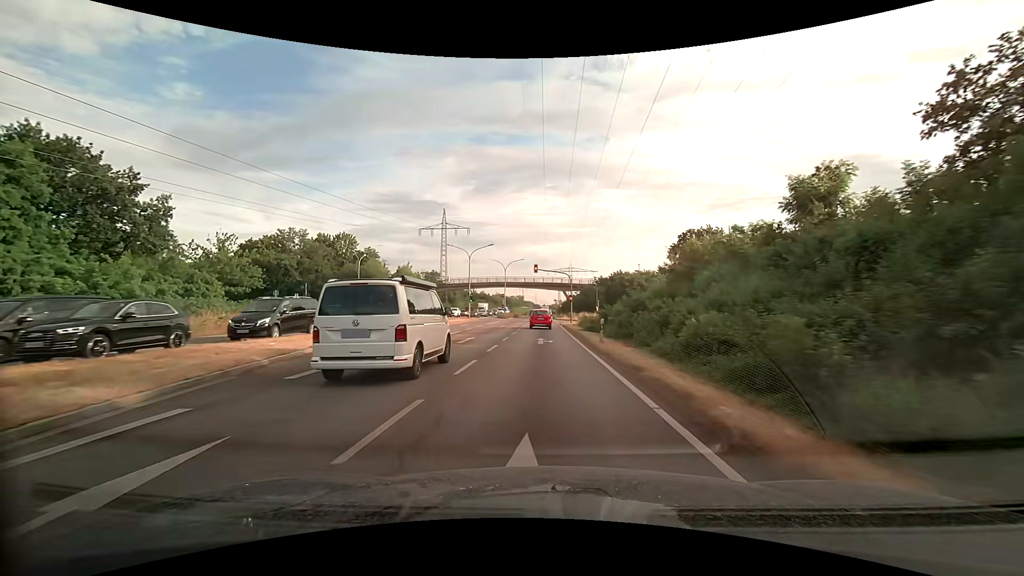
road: primary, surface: asphalt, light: Day
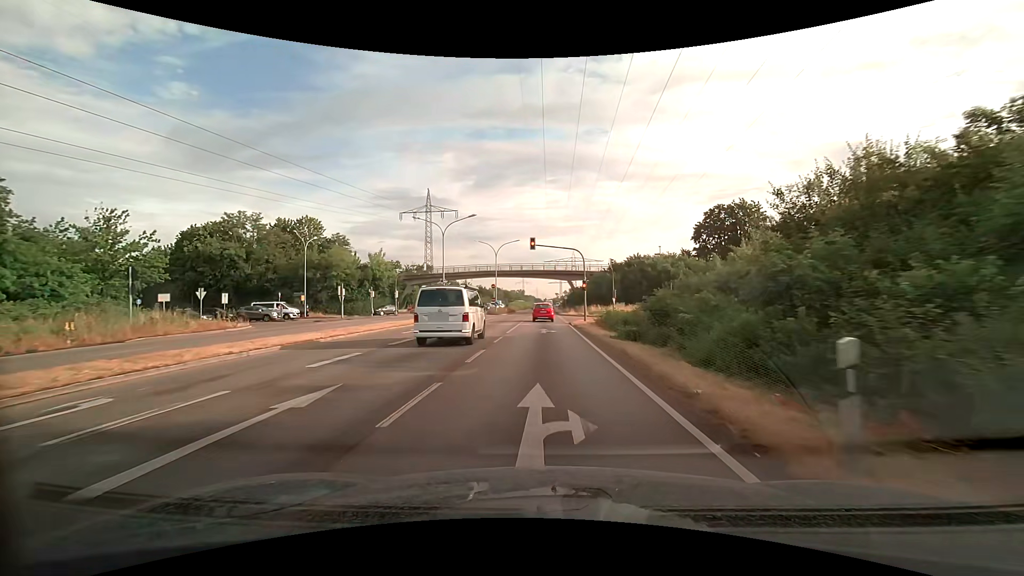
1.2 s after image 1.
(0.0, +16.8) m; 0°
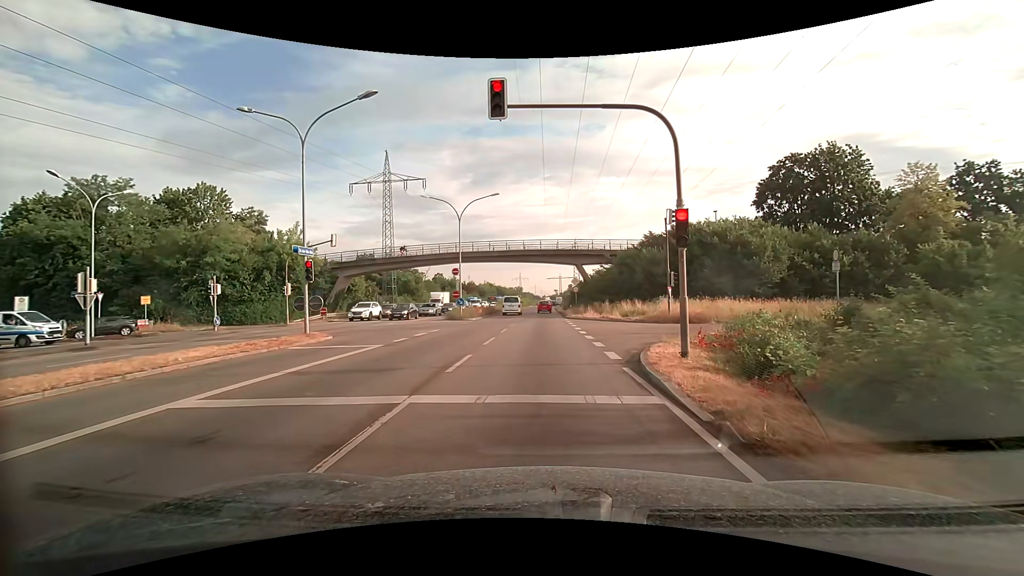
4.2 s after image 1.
(+0.1, +25.8) m; +1°
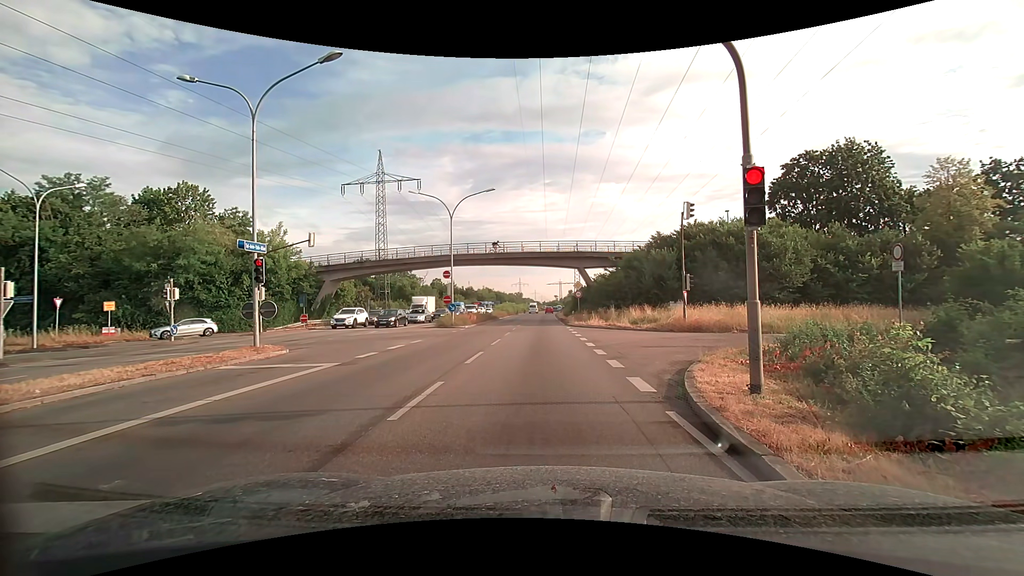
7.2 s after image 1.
(0.0, +3.2) m; -2°
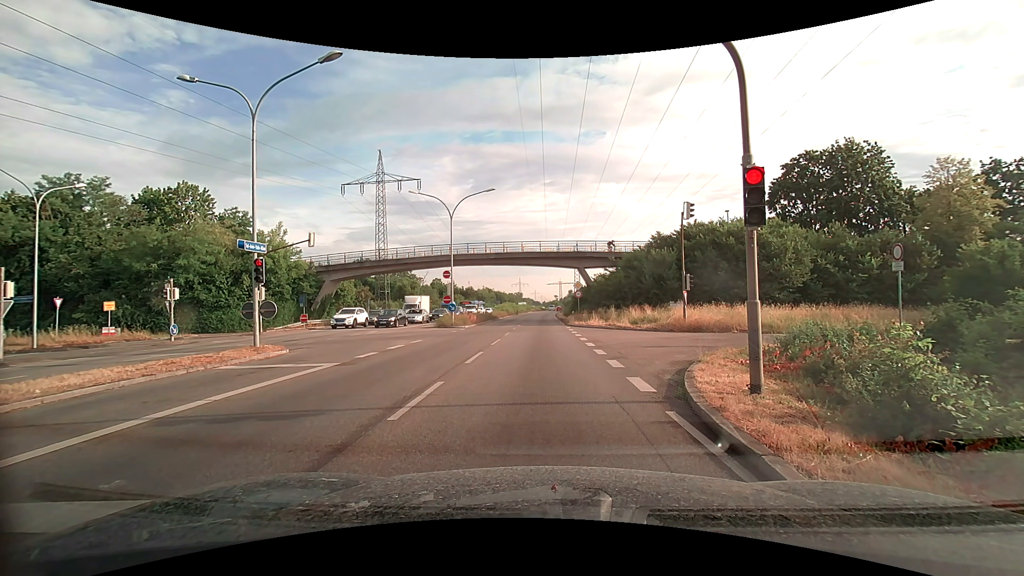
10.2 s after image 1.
(0.0, 0.0) m; 0°
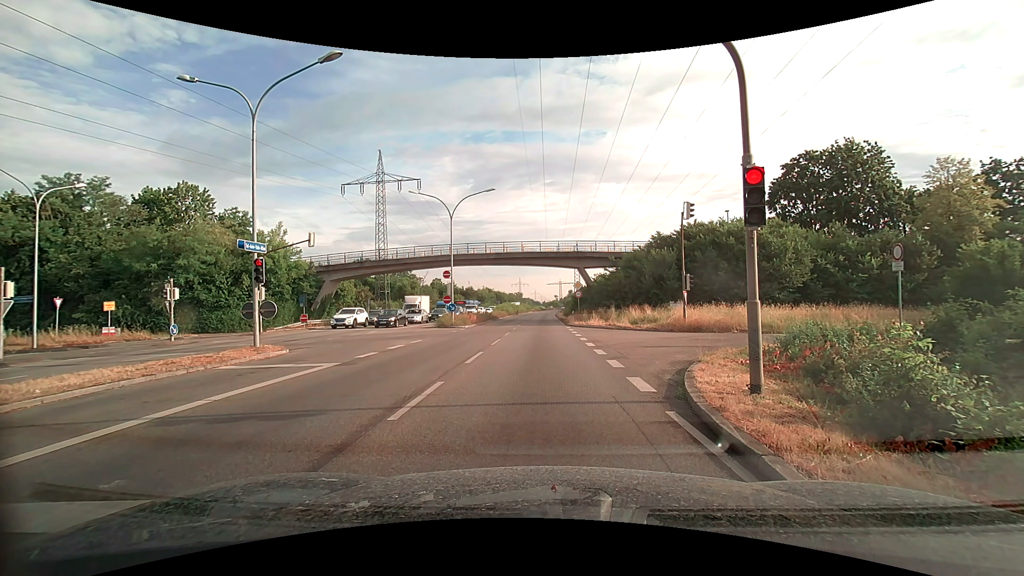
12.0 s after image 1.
(0.0, 0.0) m; 0°
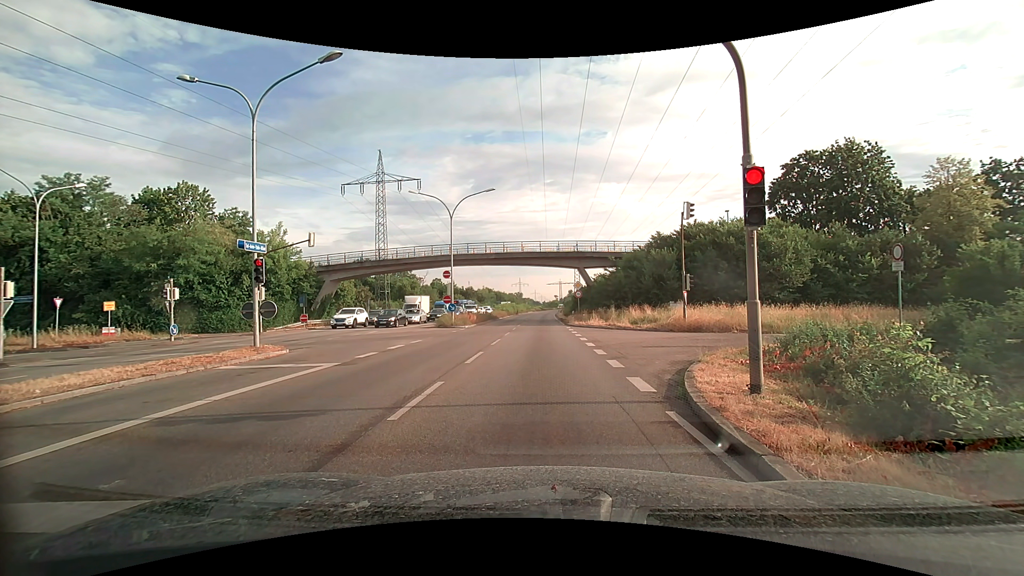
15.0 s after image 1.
(0.0, 0.0) m; 0°
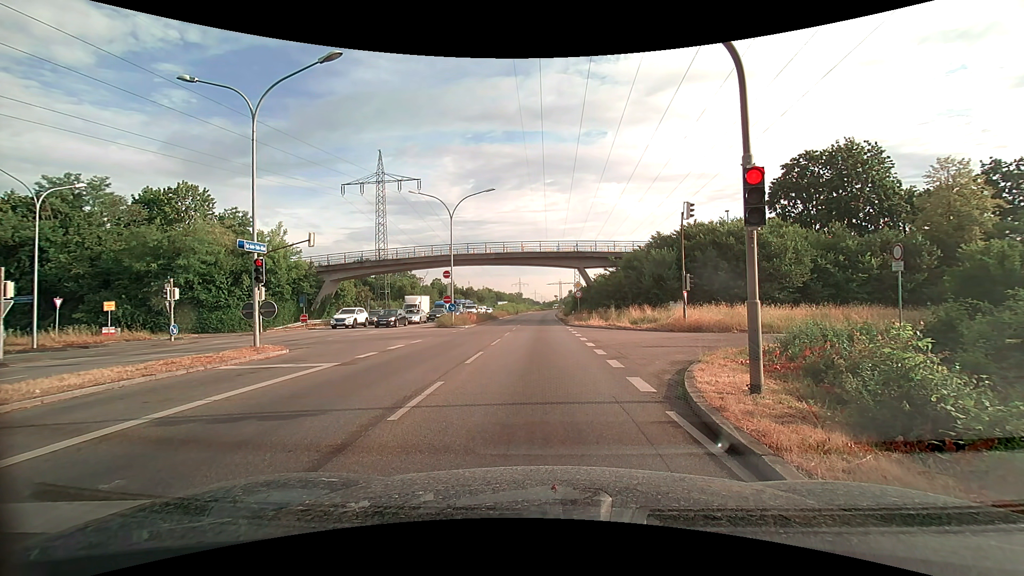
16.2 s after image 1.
(0.0, 0.0) m; 0°
